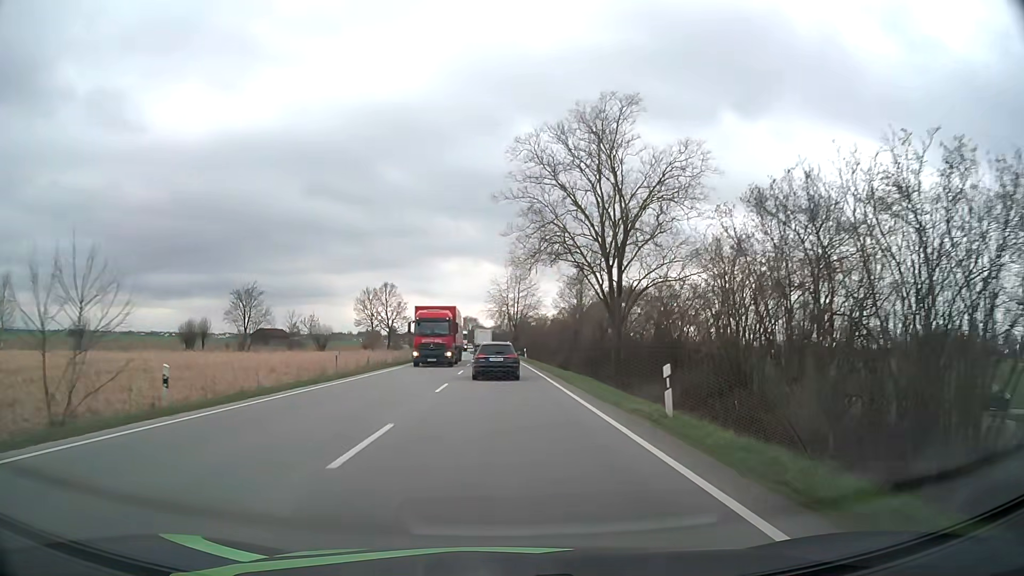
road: primary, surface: asphalt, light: Day
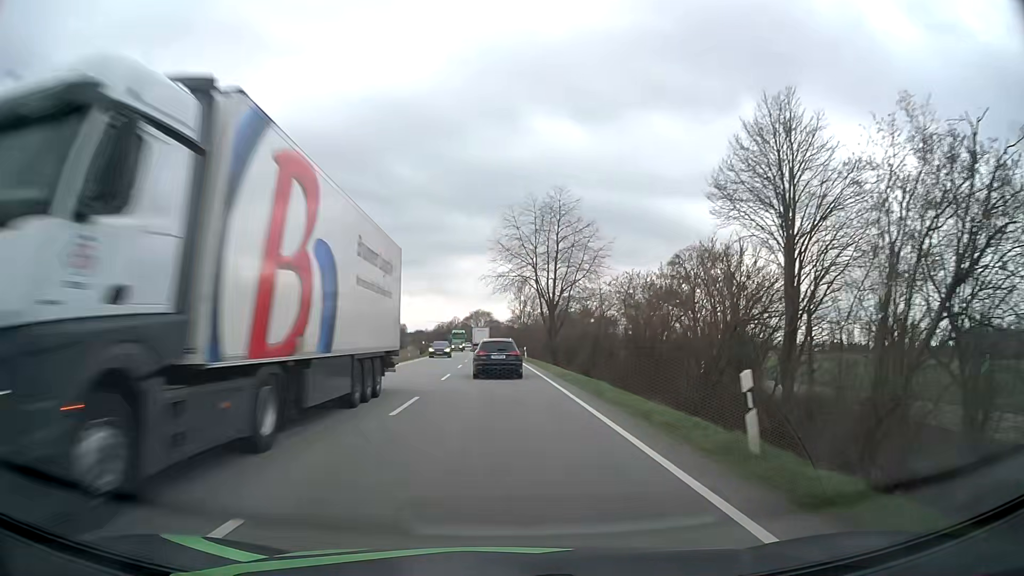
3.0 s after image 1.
(-0.7, +54.4) m; -2°
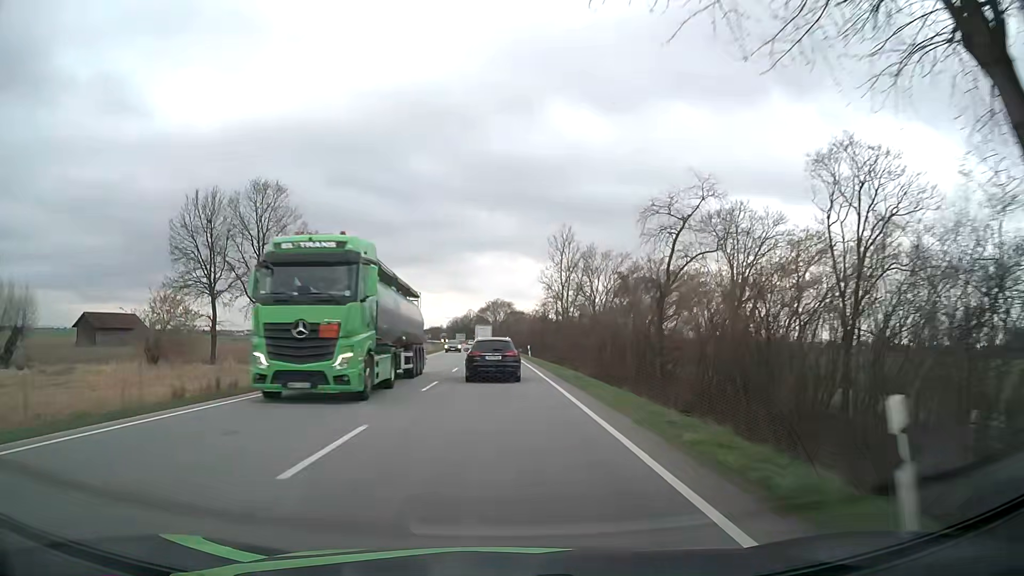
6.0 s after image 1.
(-0.7, +53.7) m; -2°
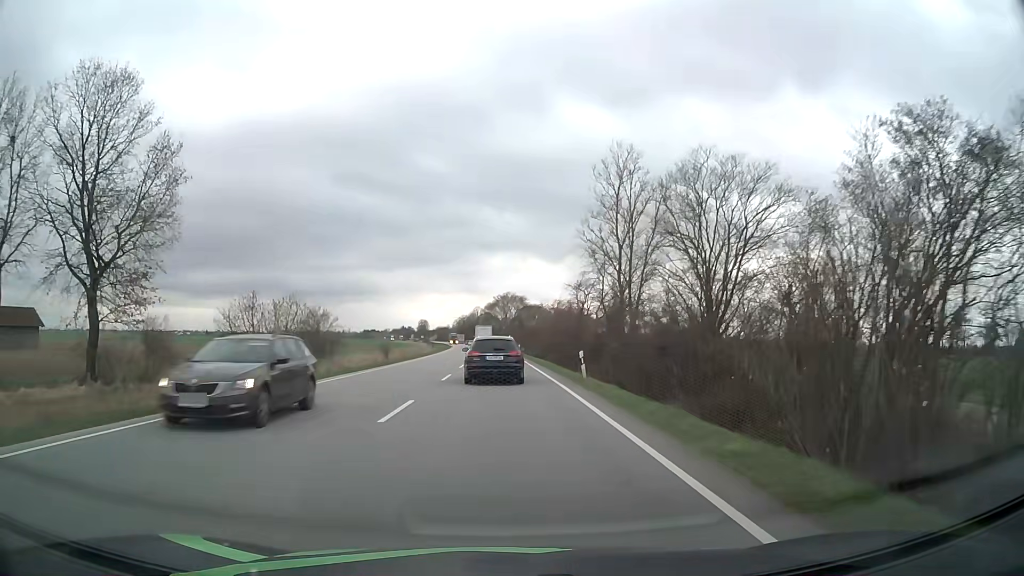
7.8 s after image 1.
(-0.3, +31.1) m; -1°
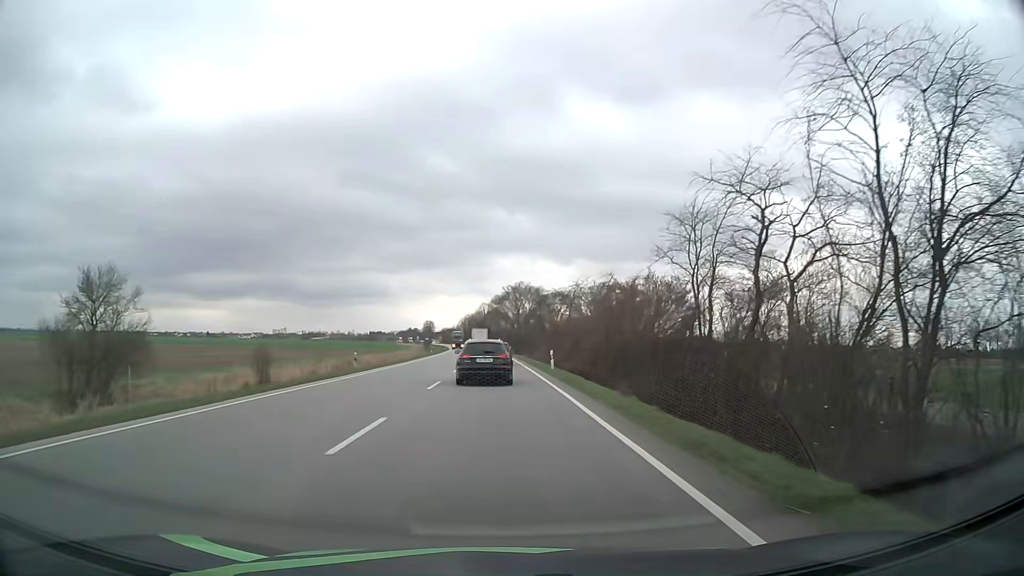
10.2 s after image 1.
(-0.2, +38.4) m; -1°
(0, +10) (0, +20) (0, +30) (0, +40) (-1, +50) (-1, +60) (-1, +70) (-2, +80) (-2, +90) (-3, +100) m
